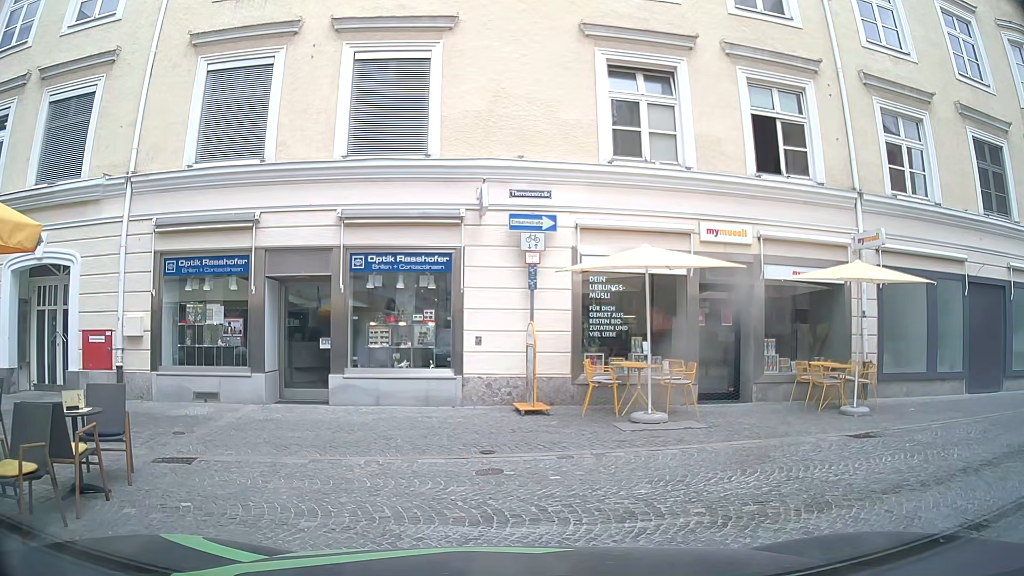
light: Day
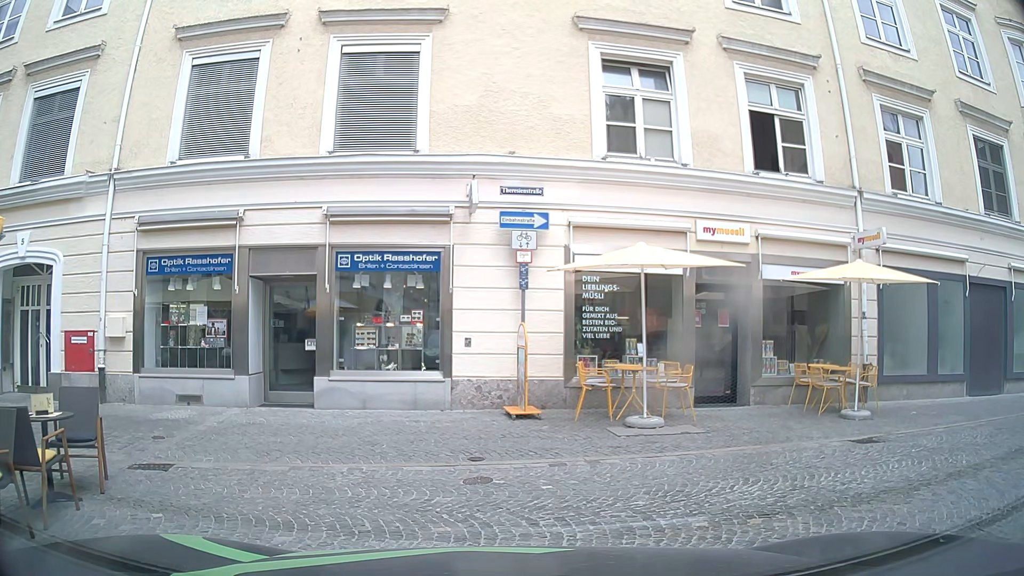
(0.0, +0.4) m; 0°
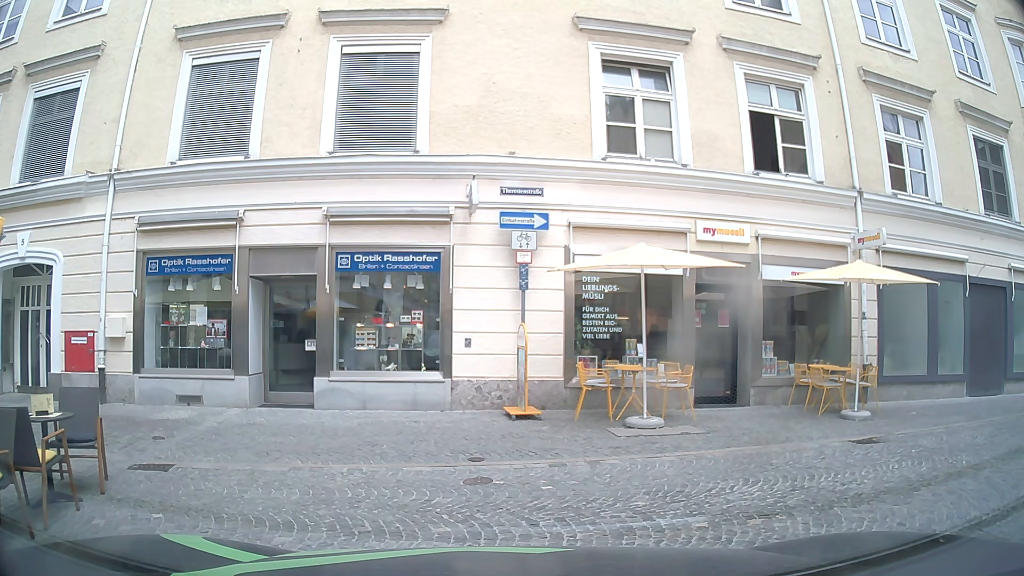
(0.0, +0.1) m; 0°
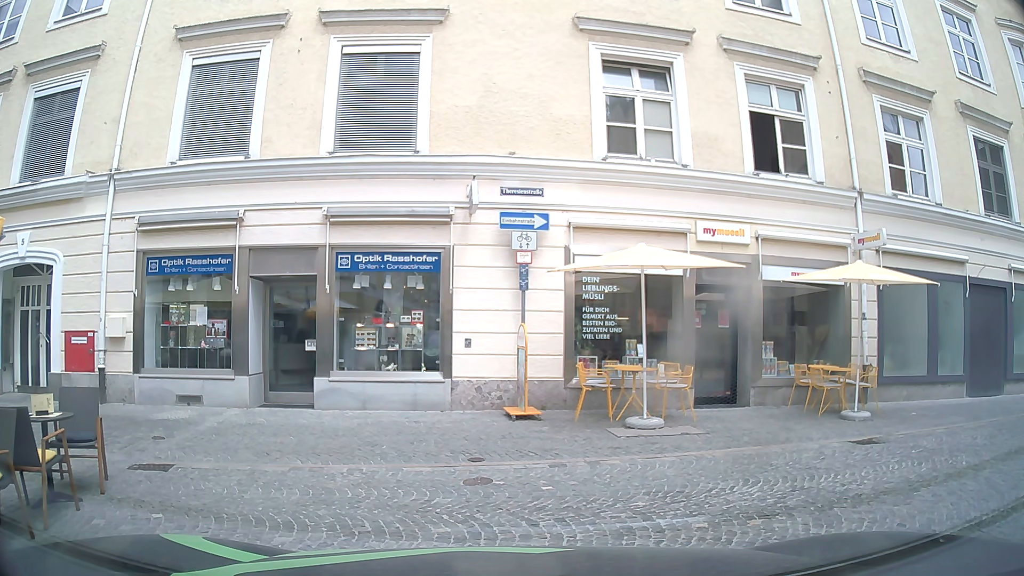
(0.0, 0.0) m; 0°
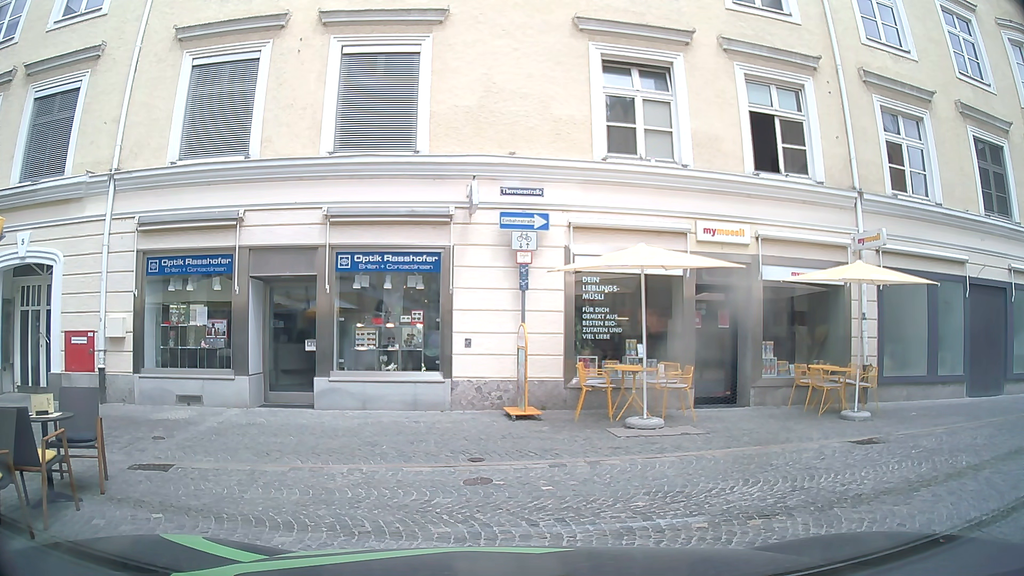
(0.0, 0.0) m; 0°
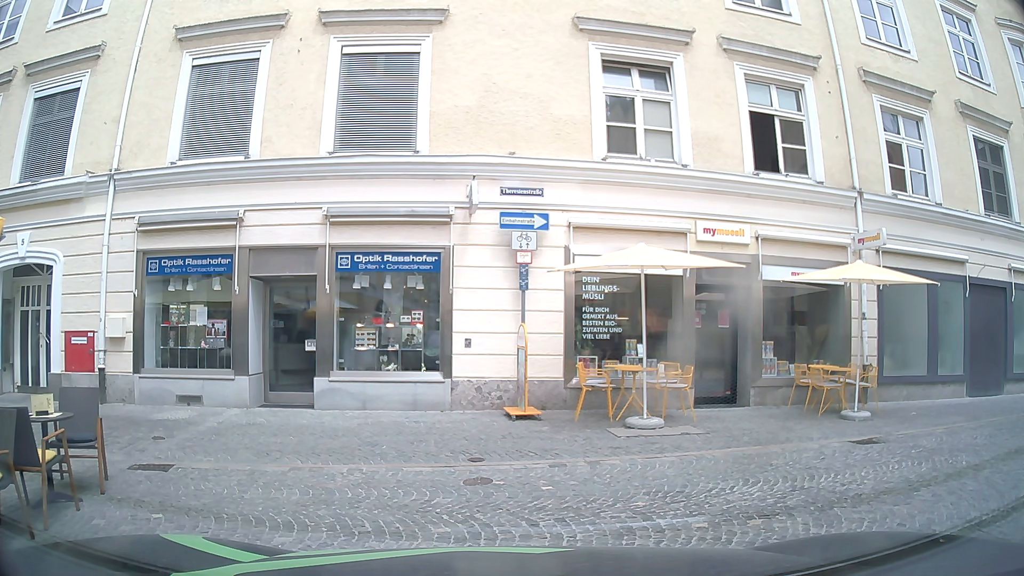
(0.0, 0.0) m; 0°
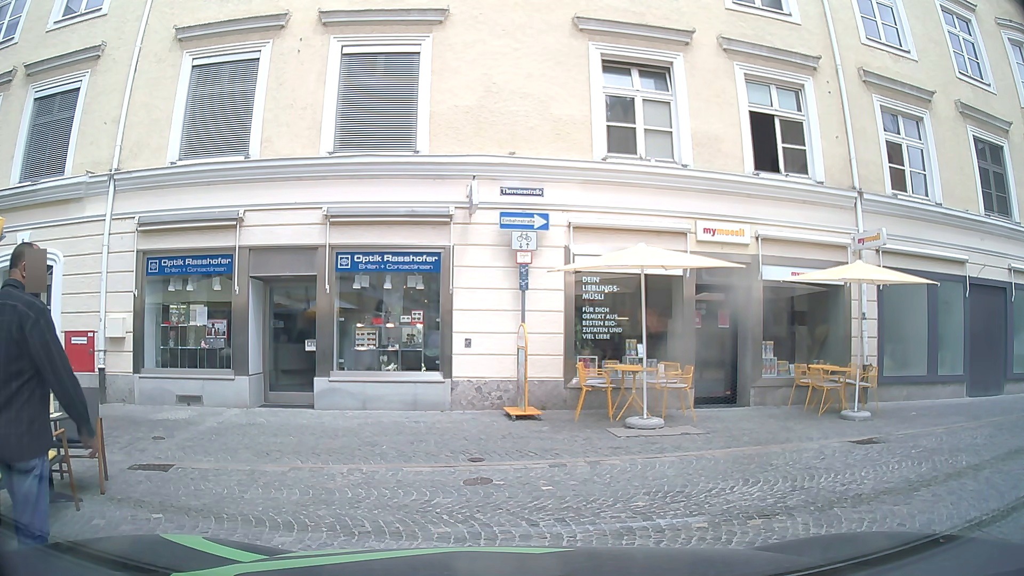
(0.0, 0.0) m; 0°
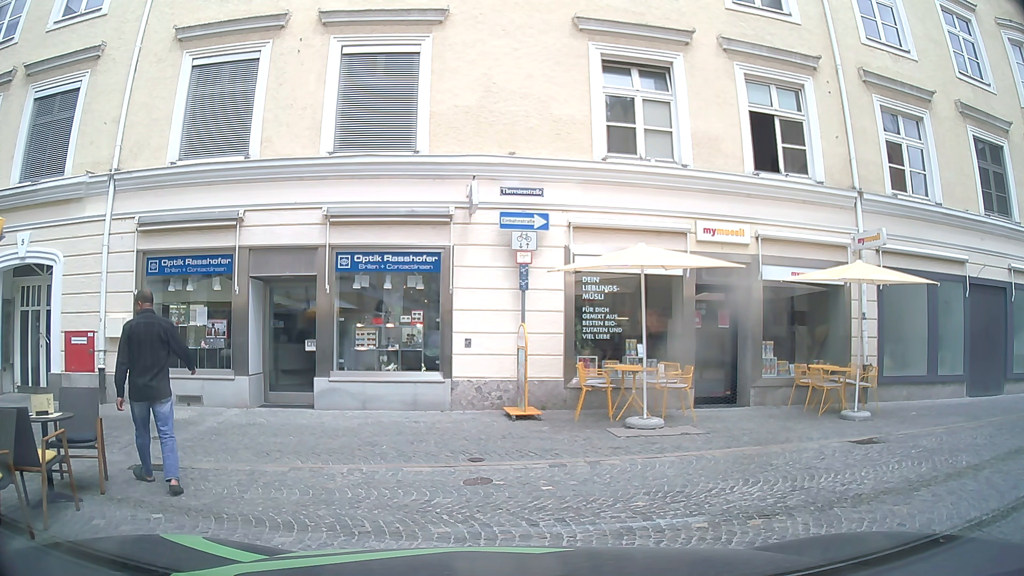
(0.0, 0.0) m; 0°
